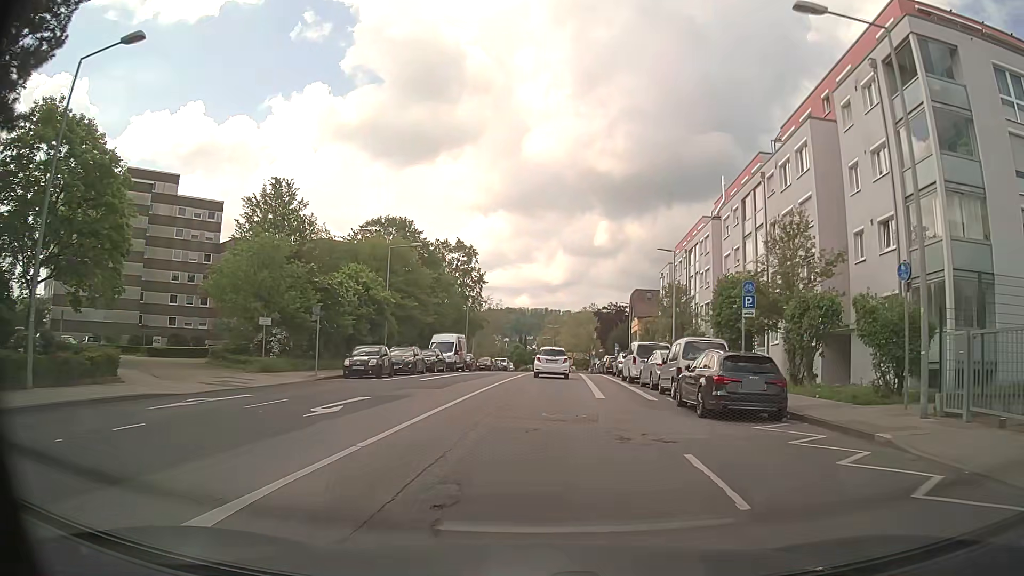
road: secondary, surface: asphalt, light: Day
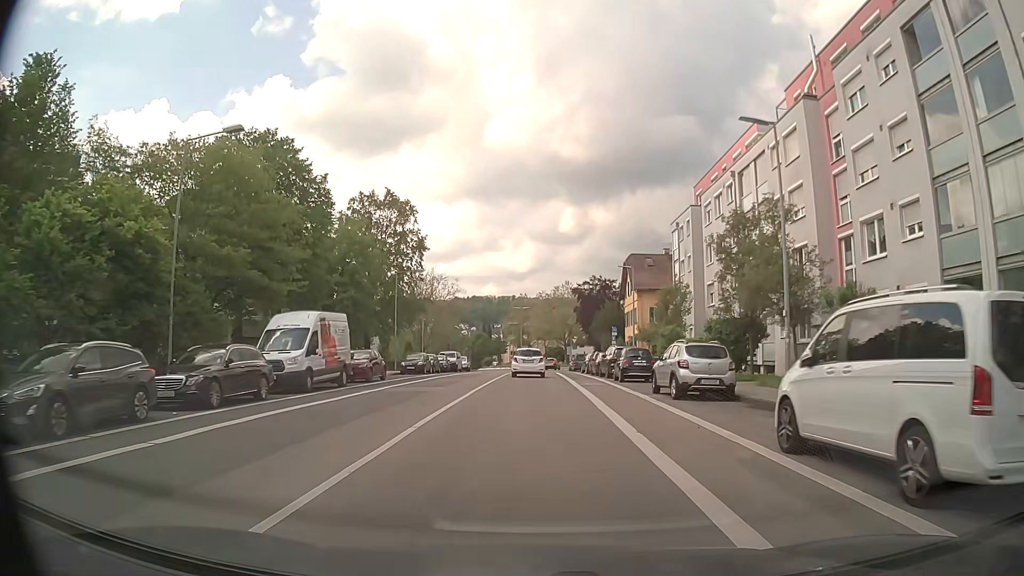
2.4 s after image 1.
(+0.6, +25.5) m; +2°
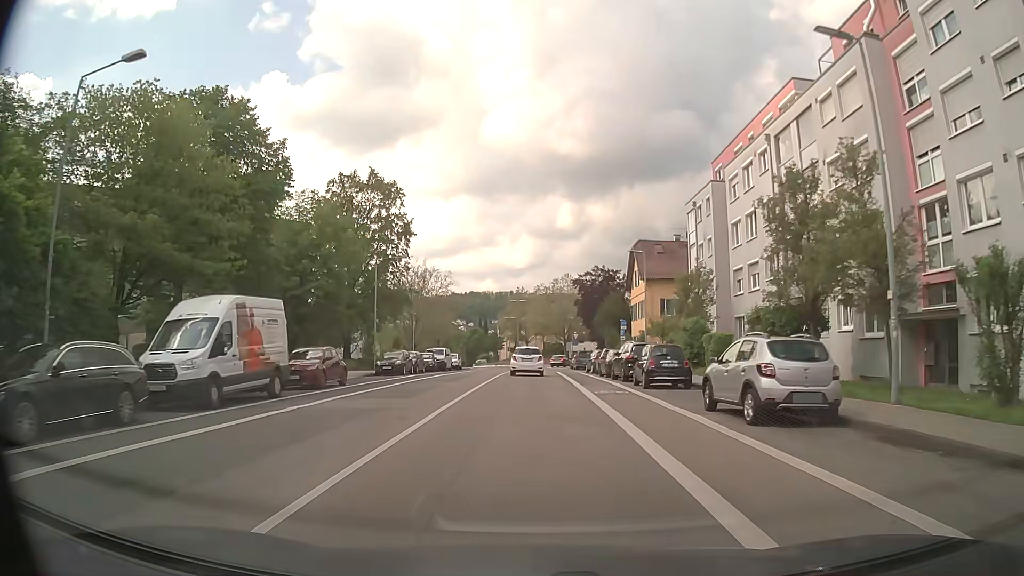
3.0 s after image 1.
(0.0, +6.7) m; 0°
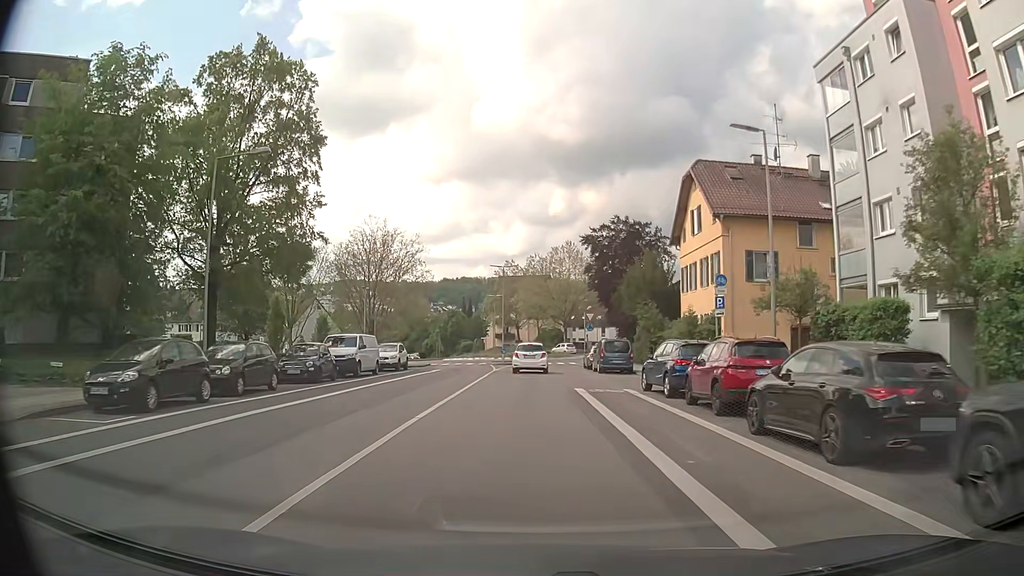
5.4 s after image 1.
(+0.2, +26.4) m; +1°
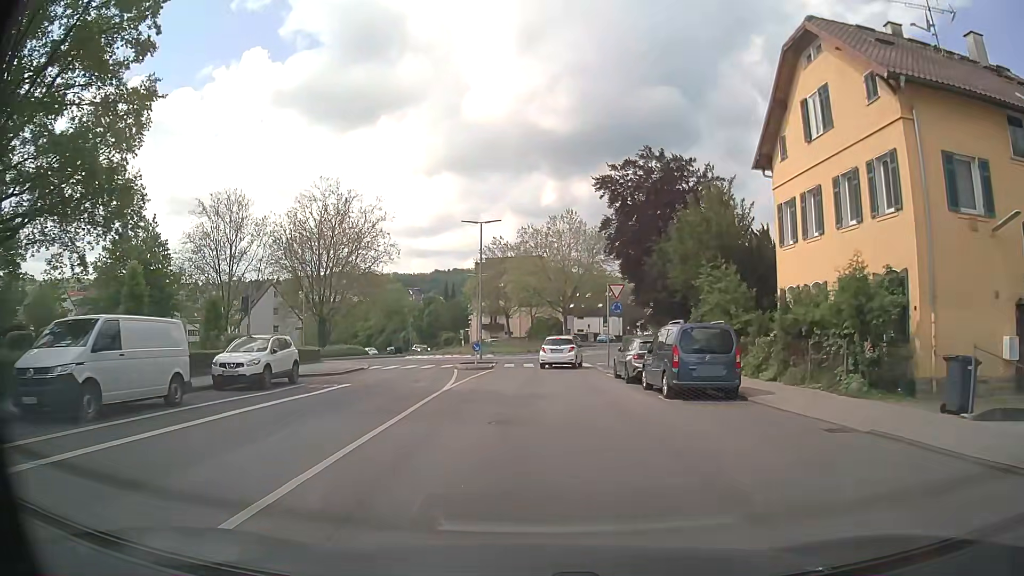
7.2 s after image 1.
(+0.1, +18.9) m; +1°
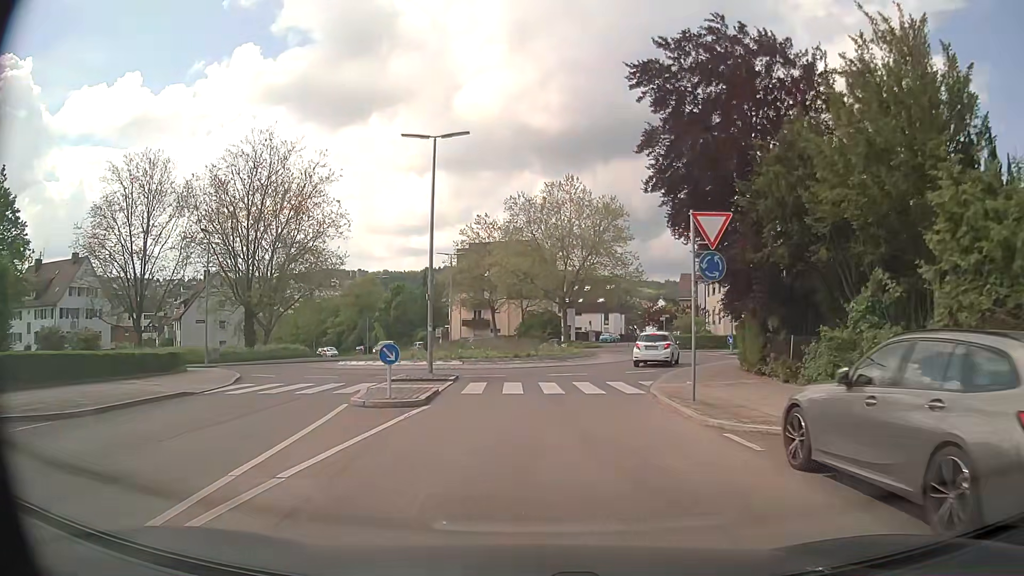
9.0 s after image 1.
(+0.1, +17.2) m; 0°
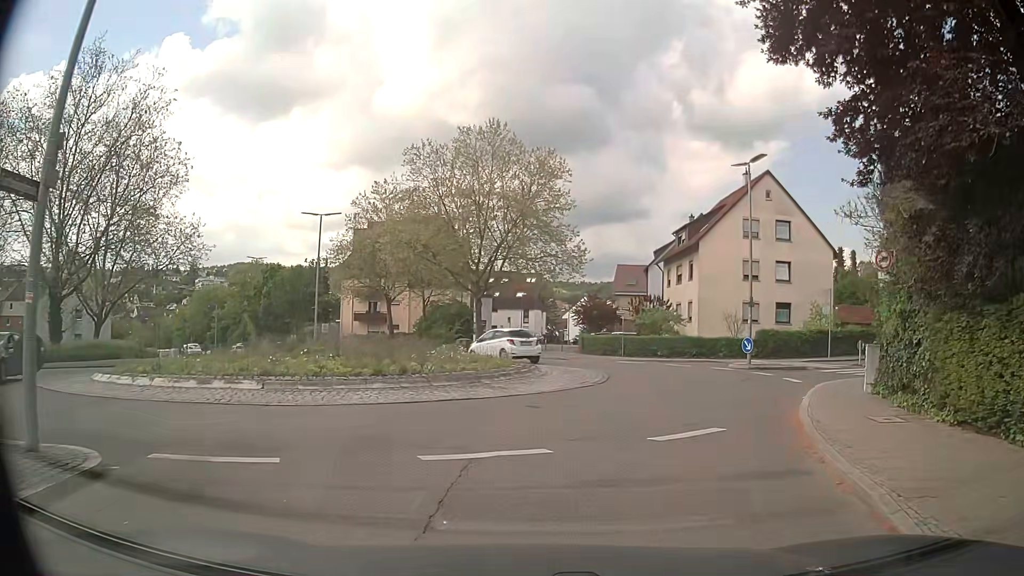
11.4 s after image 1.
(+0.6, +16.4) m; +7°
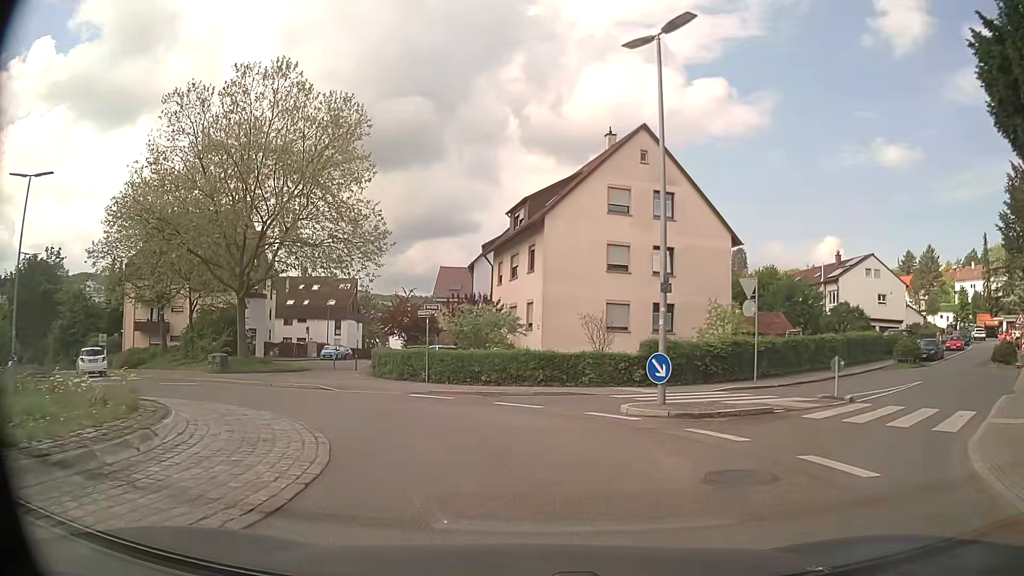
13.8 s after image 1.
(+2.4, +13.7) m; +16°
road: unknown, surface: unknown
(-1, +10) (-7, +18) (-15, +24) (-23, +30) (-30, +37) (-38, +43) (-46, +49) (-55, +54) (-63, +59) (-72, +65) m
